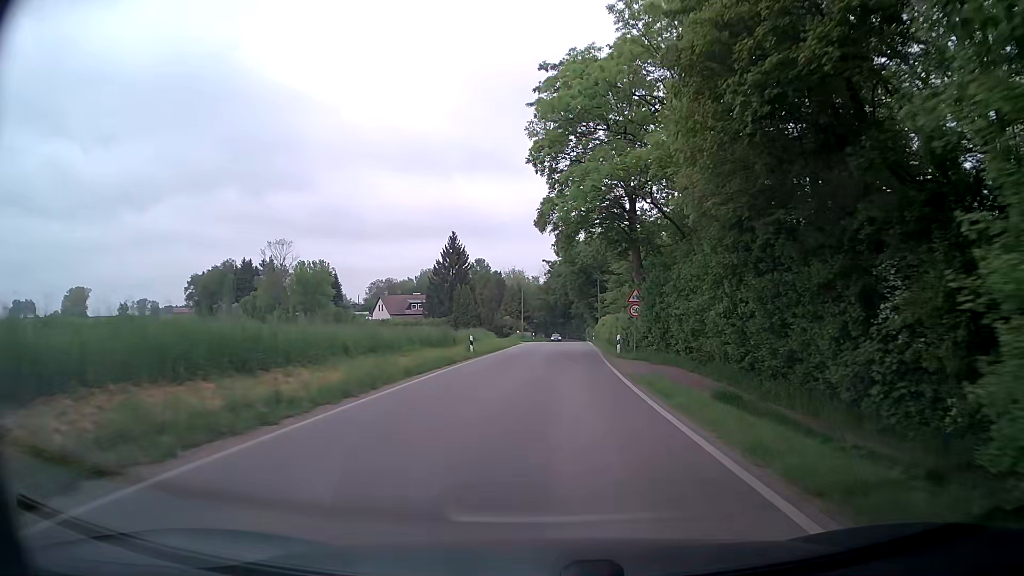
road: secondary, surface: asphalt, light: Day
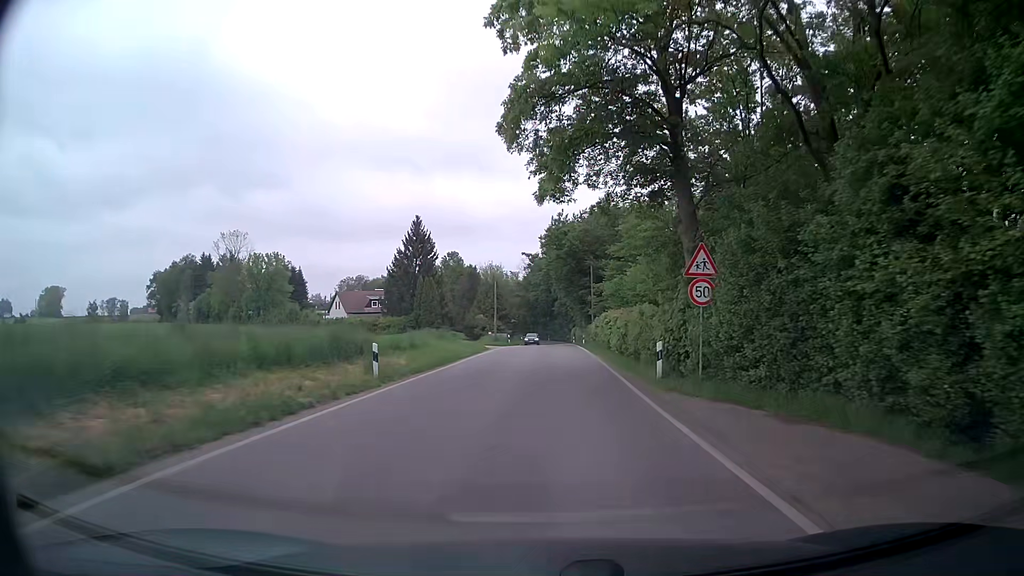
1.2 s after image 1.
(+0.1, +15.2) m; +2°
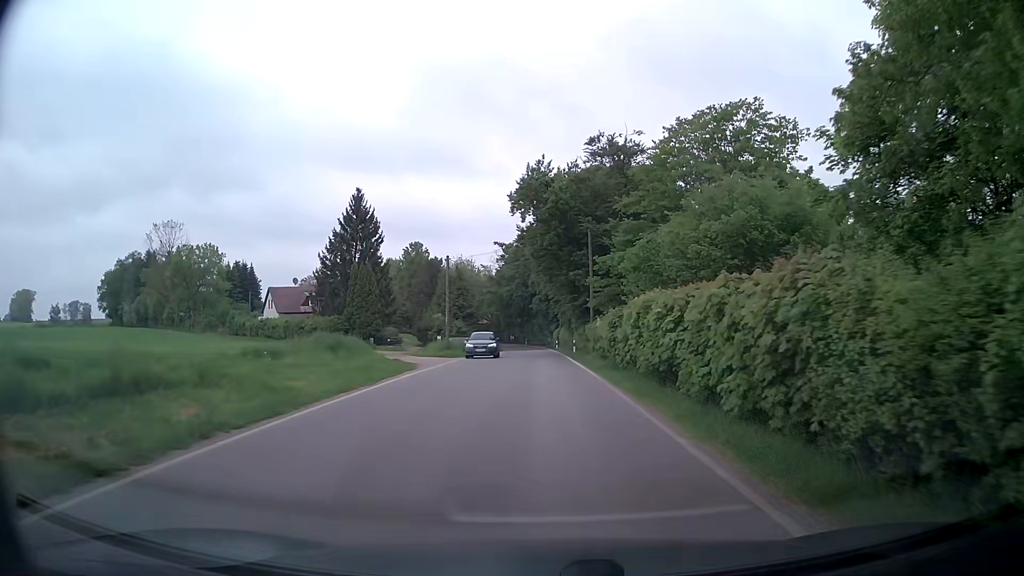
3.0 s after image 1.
(+0.1, +19.6) m; +2°
